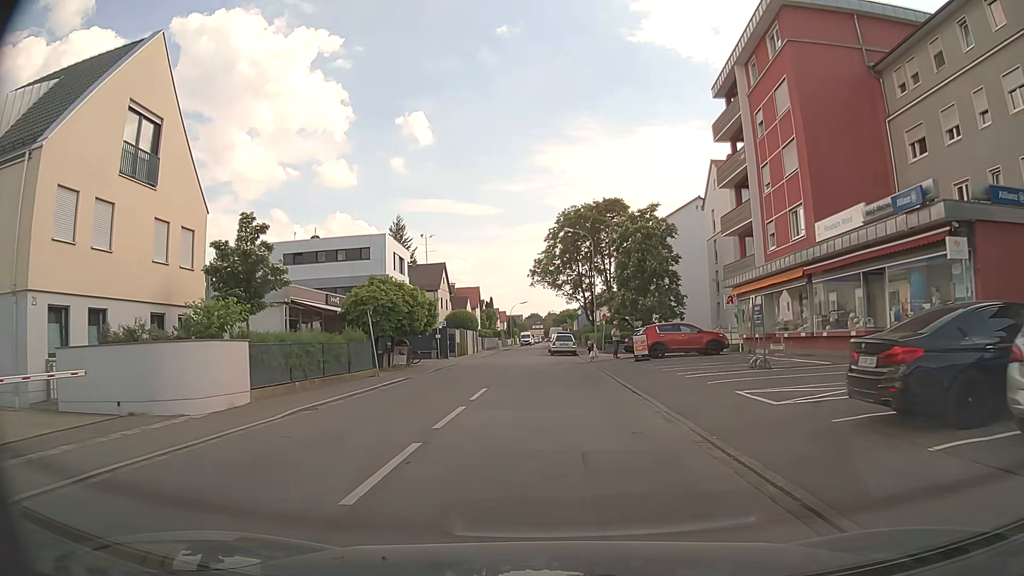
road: unclassified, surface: asphalt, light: Day
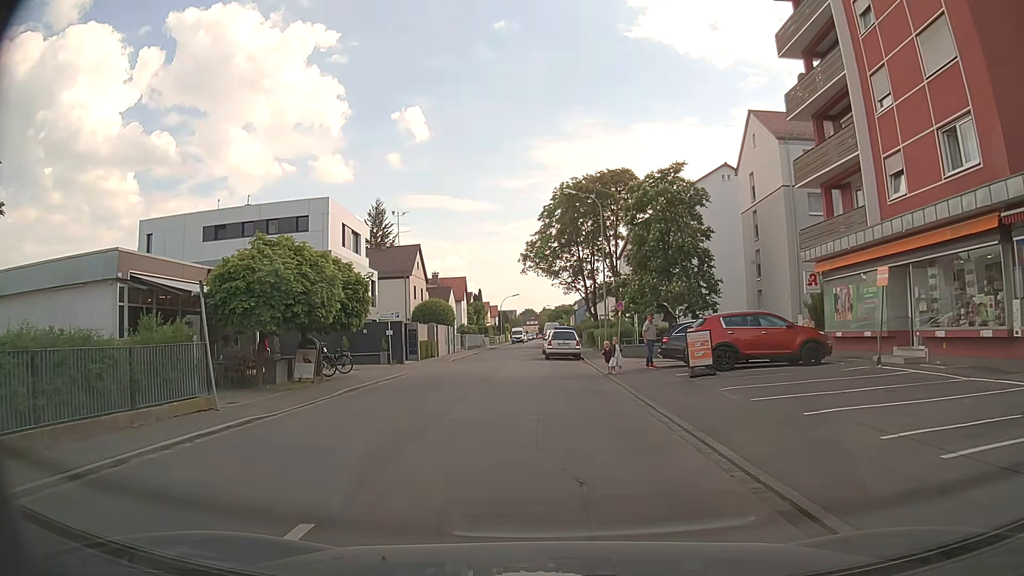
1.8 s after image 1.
(+0.2, +12.5) m; +1°
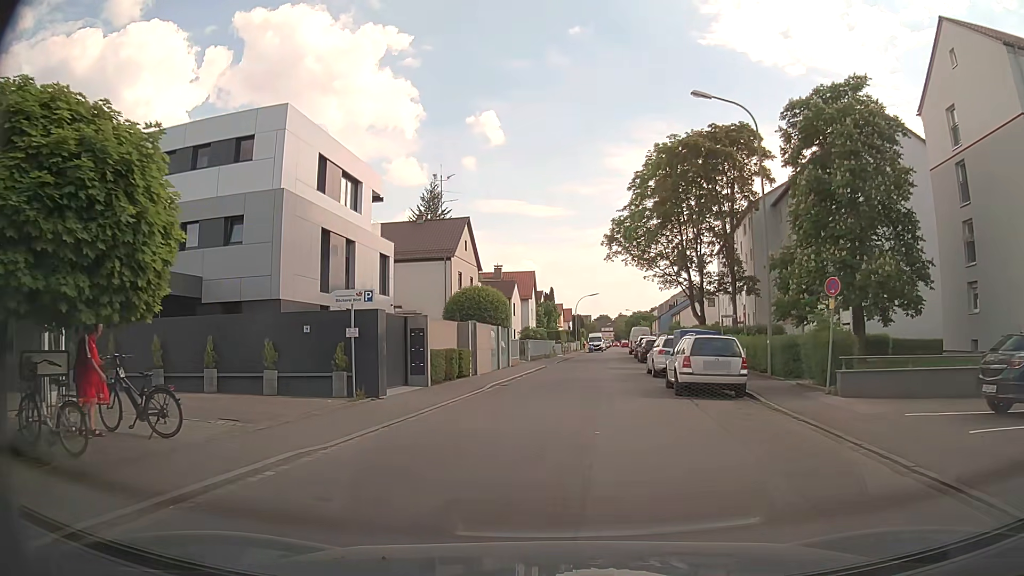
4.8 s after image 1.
(-1.1, +17.2) m; -6°
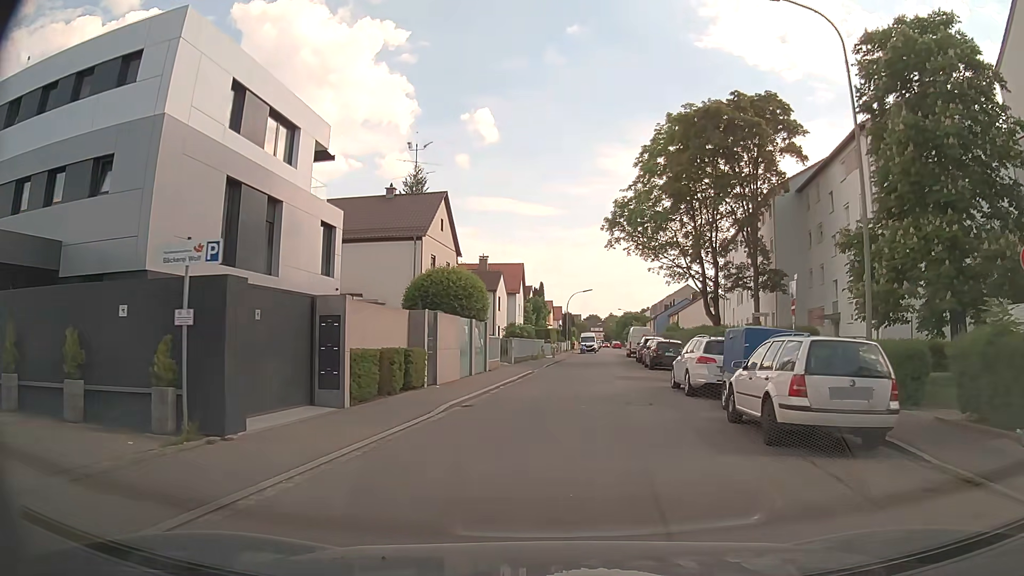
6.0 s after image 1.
(0.0, +7.6) m; +2°
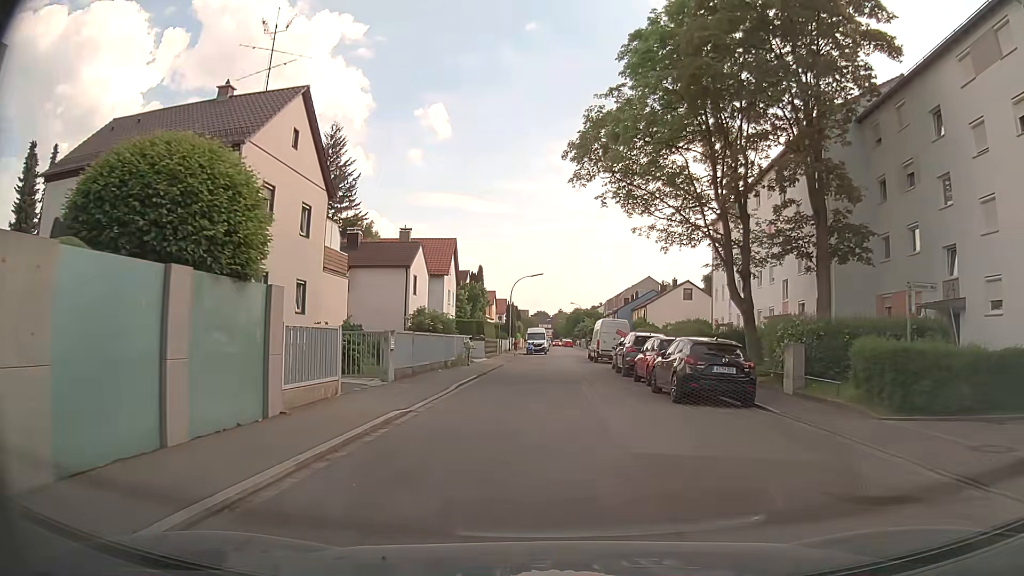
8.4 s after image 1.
(+0.7, +17.7) m; +3°
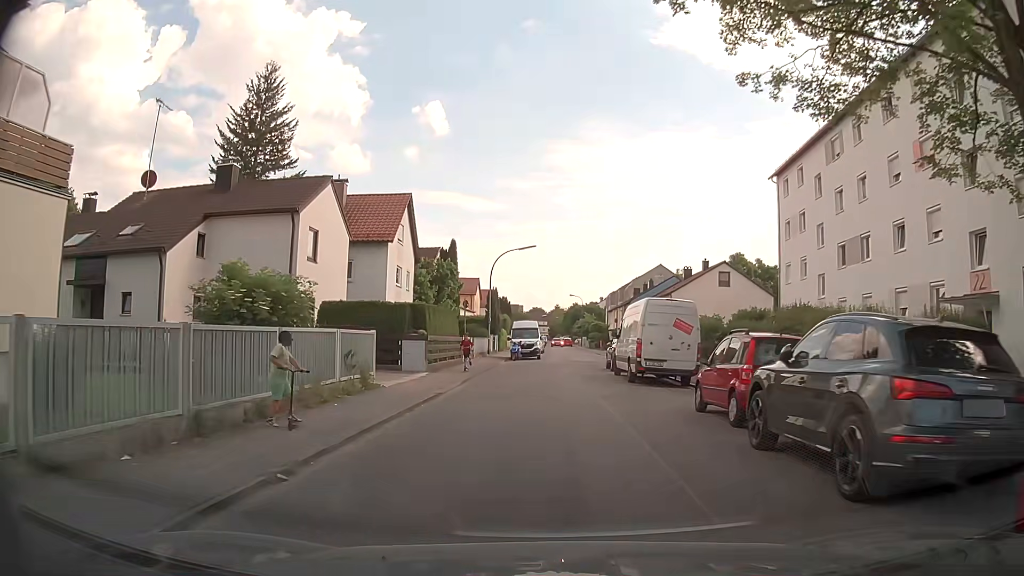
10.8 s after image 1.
(+0.2, +19.6) m; 0°
(0, +10) (+1, +20) (+1, +30) (+3, +40) (+5, +50) (+4, +60) (+4, +70) (+4, +80) (+4, +90) (+4, +100) m
